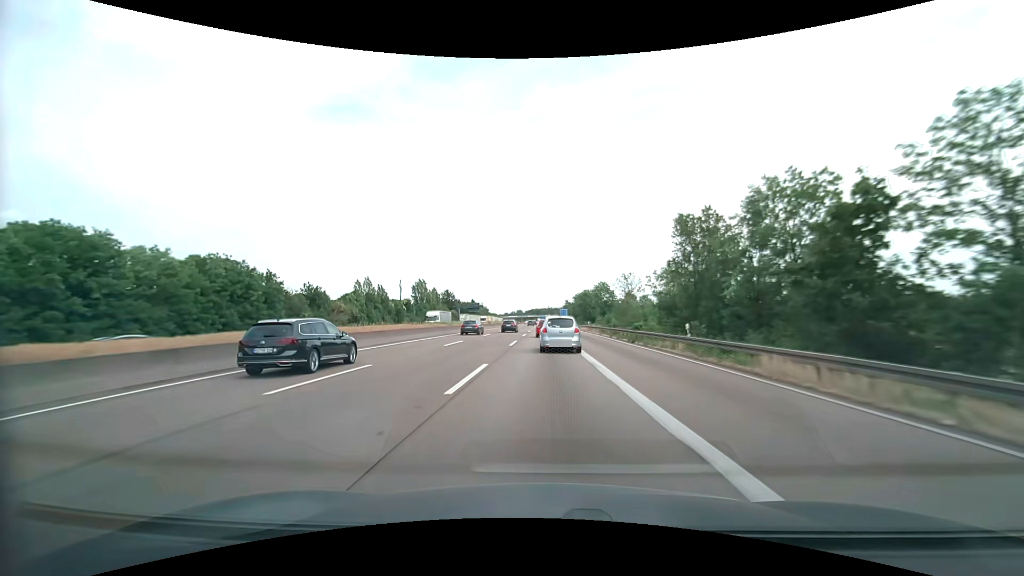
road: motorway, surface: asphalt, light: Day
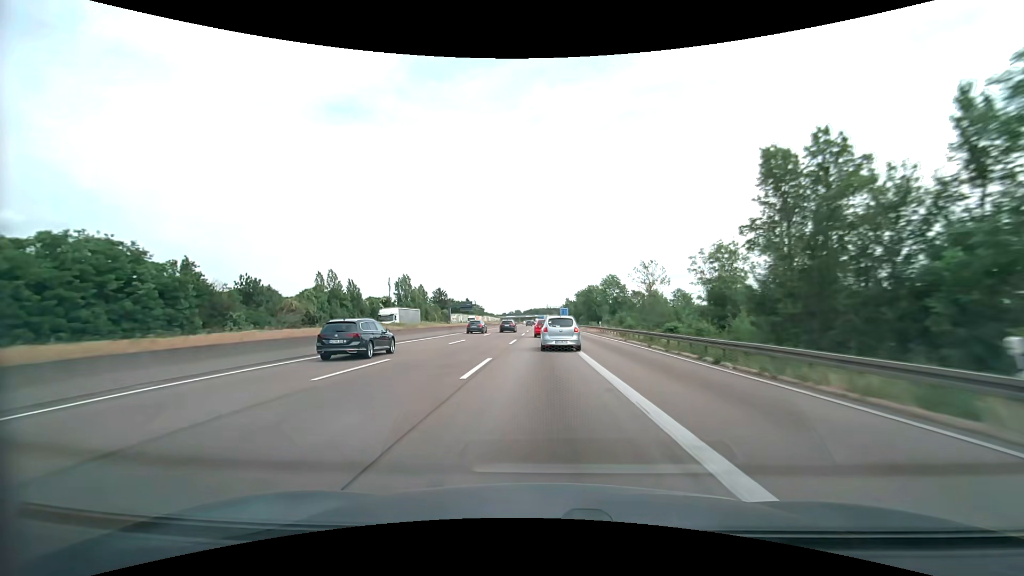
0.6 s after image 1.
(0.0, +15.8) m; 0°
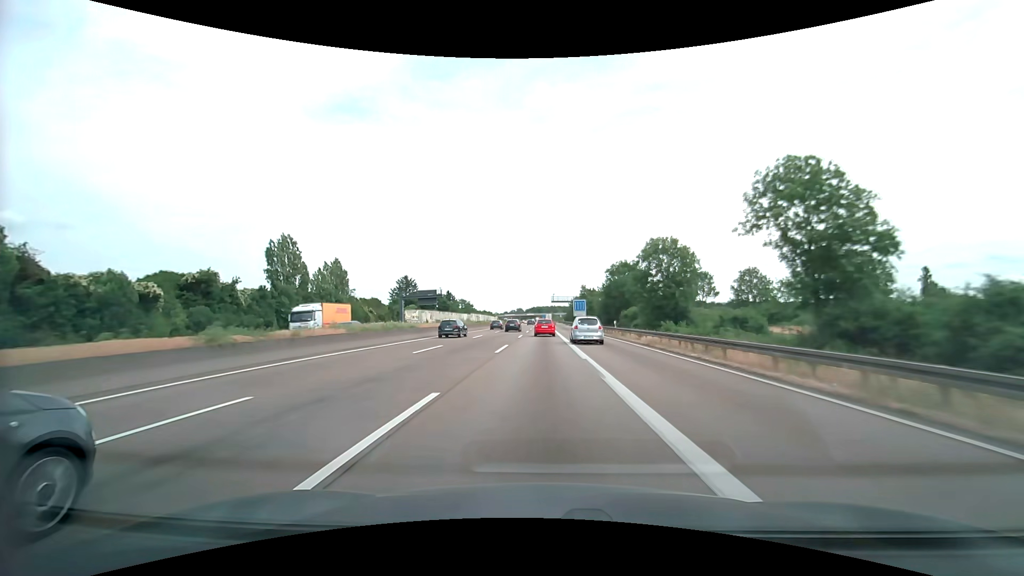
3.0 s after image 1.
(0.0, +62.3) m; 0°
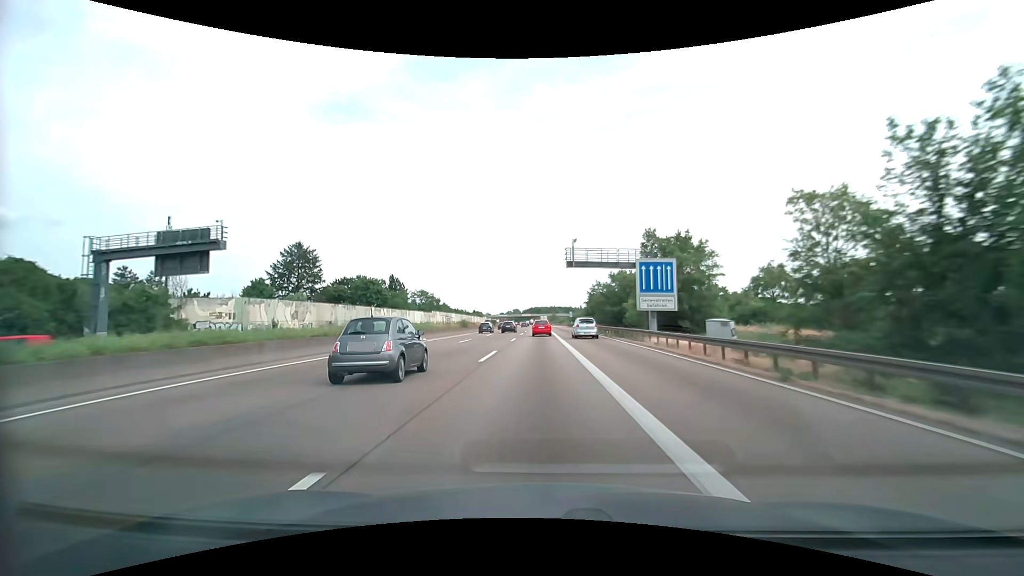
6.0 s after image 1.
(0.0, +76.3) m; 0°
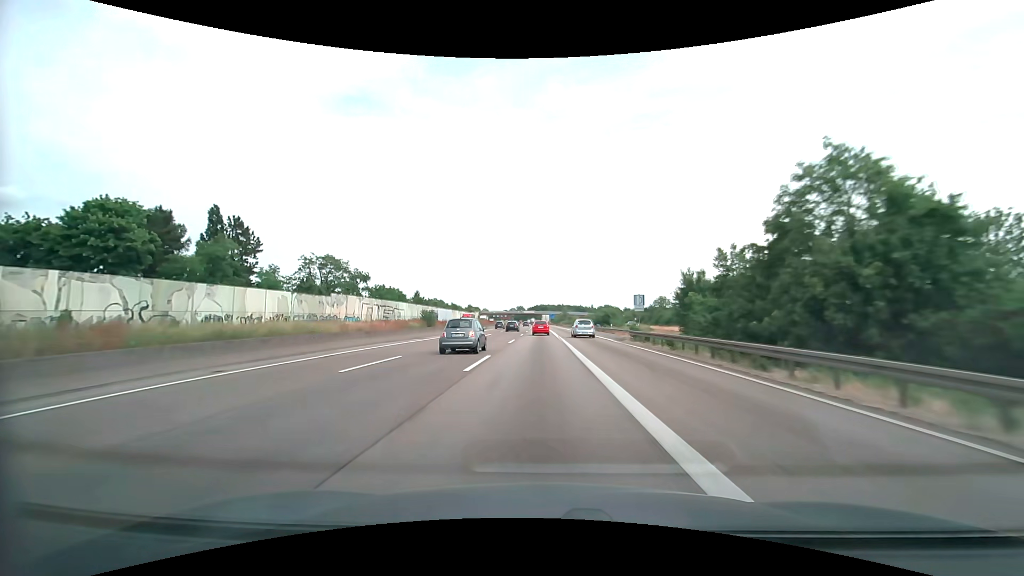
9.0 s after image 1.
(-0.2, +74.8) m; -1°
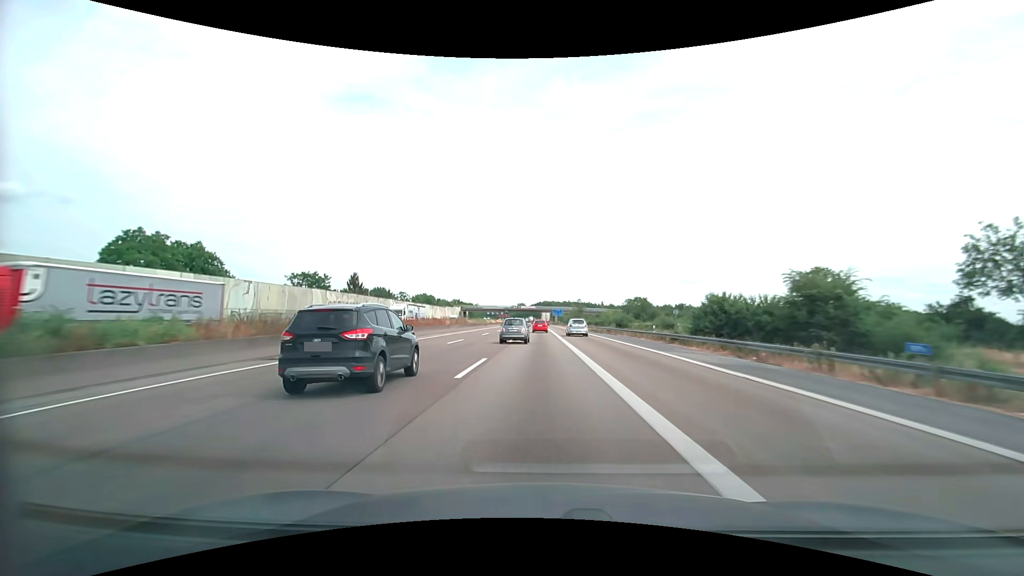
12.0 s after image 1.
(-0.2, +73.9) m; 0°
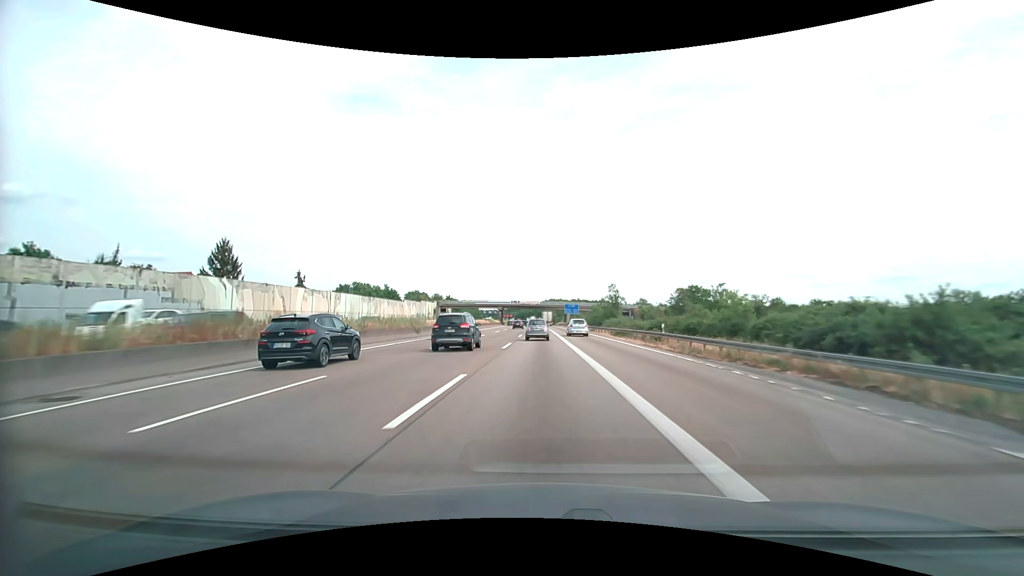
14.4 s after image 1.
(-0.2, +59.2) m; -1°
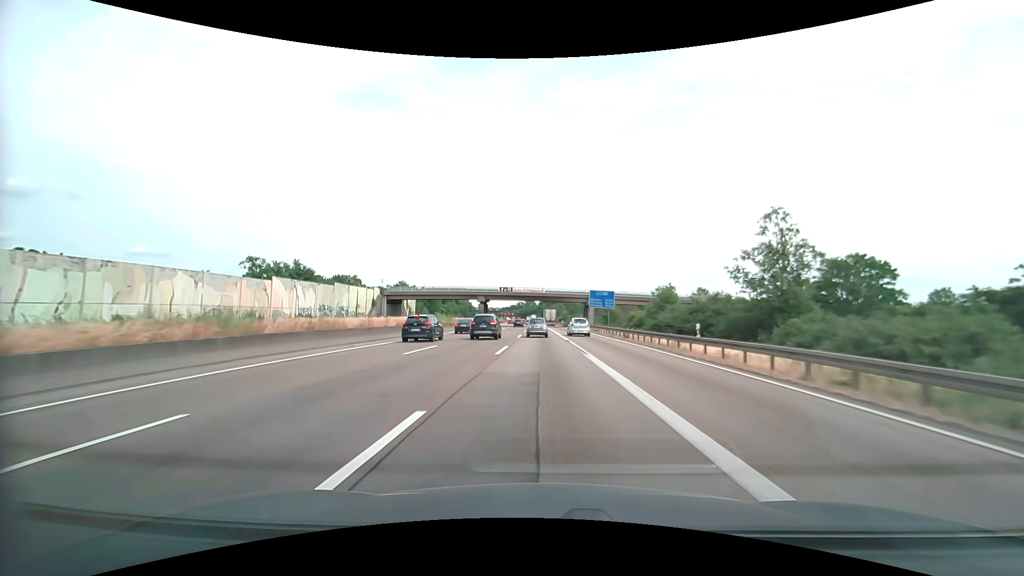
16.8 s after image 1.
(-0.5, +59.1) m; -1°
(0, +10) (0, +20) (0, +30) (0, +40) (0, +50) (0, +60) (0, +70) (-1, +80) (-1, +90) (-1, +100) m
